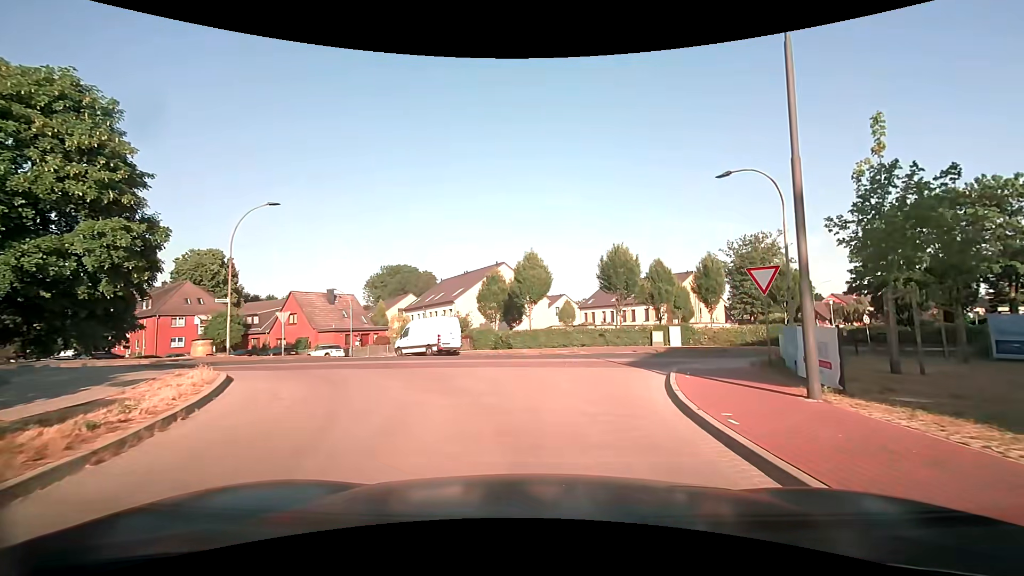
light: Day
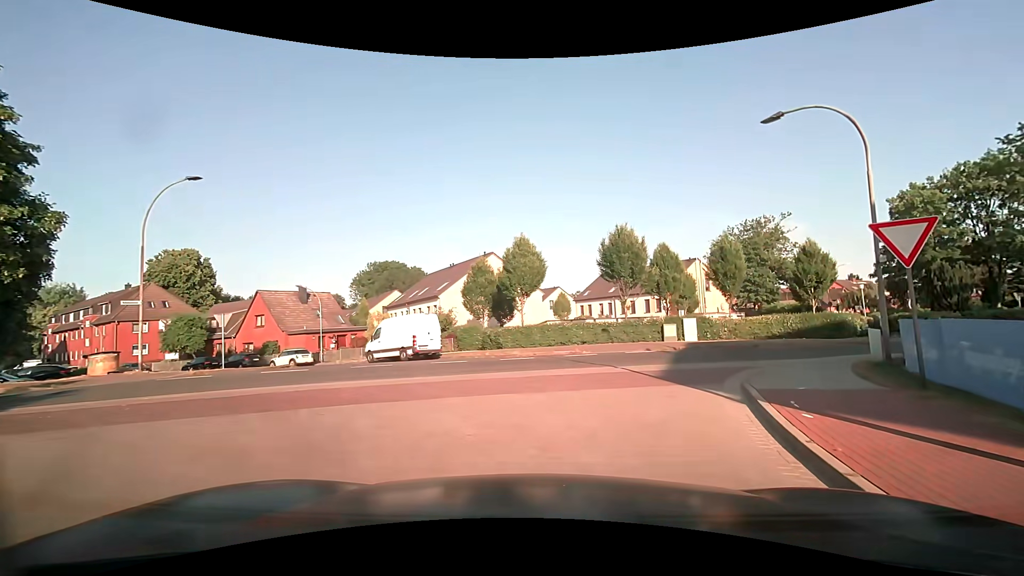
(0.0, +5.0) m; -1°
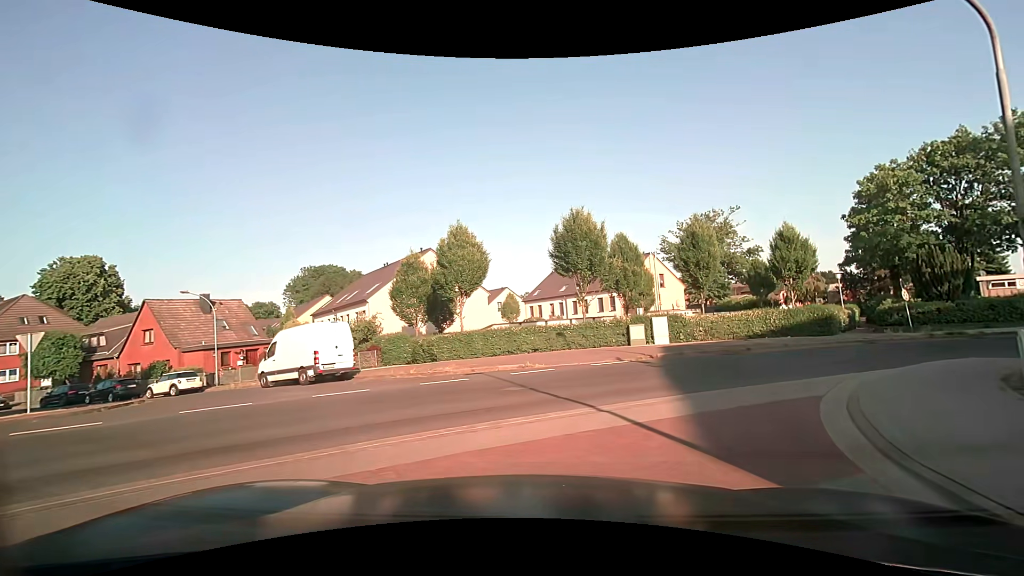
(+0.3, +5.9) m; +5°
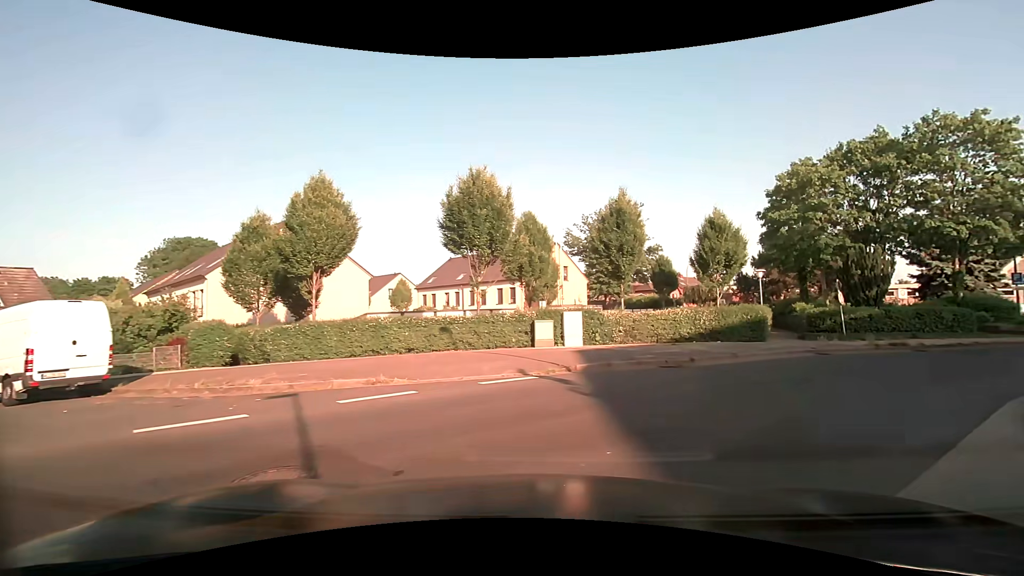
(+0.5, +6.8) m; +9°
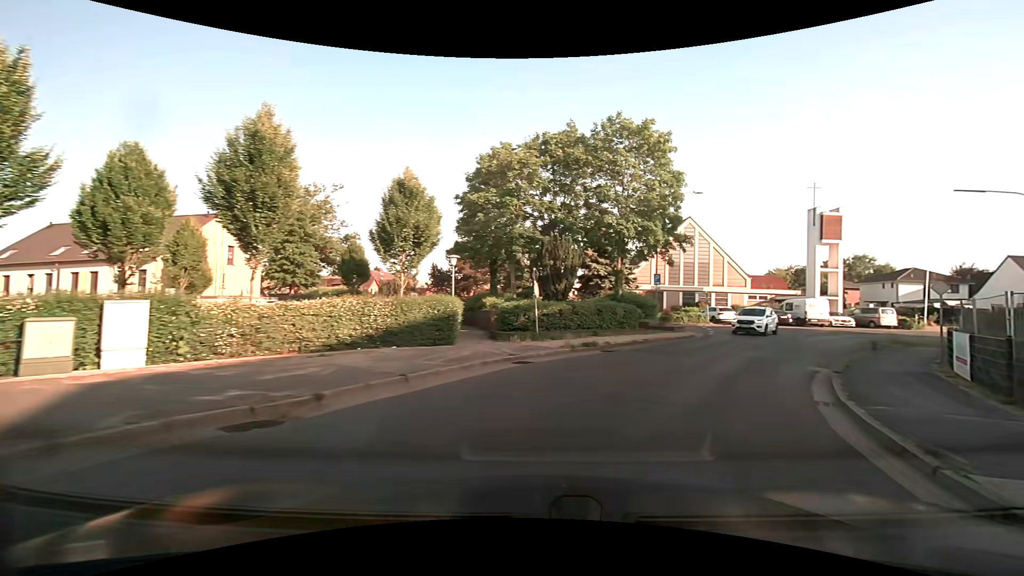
(+2.6, +7.9) m; +35°
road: residential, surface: asphalt
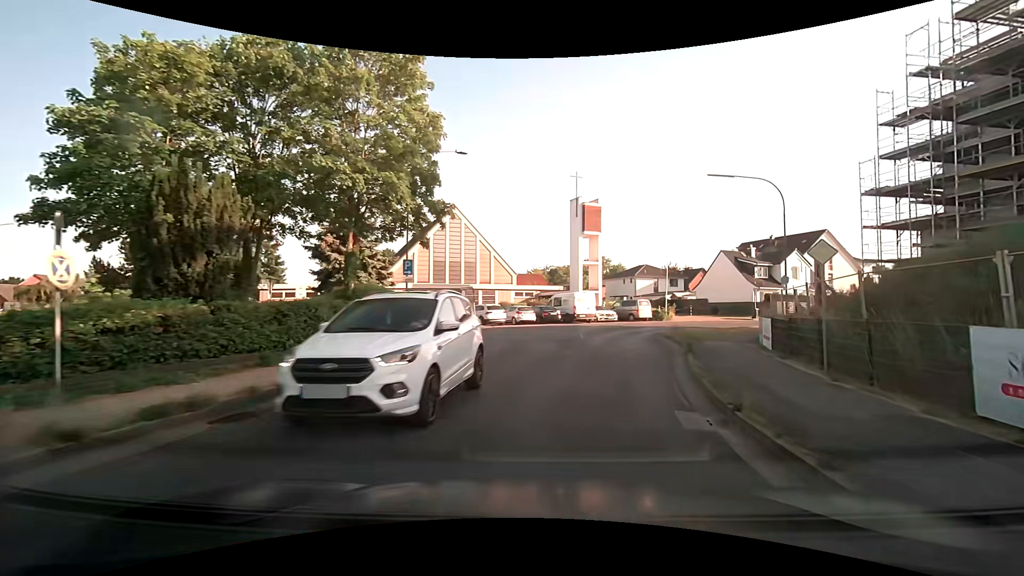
(+2.7, +10.4) m; +25°
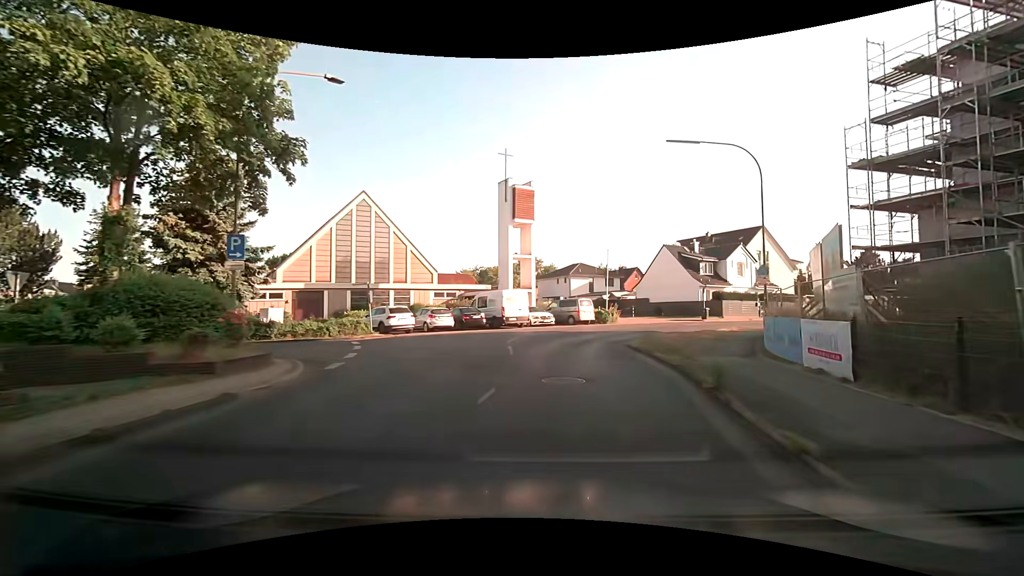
(+0.6, +8.0) m; +8°
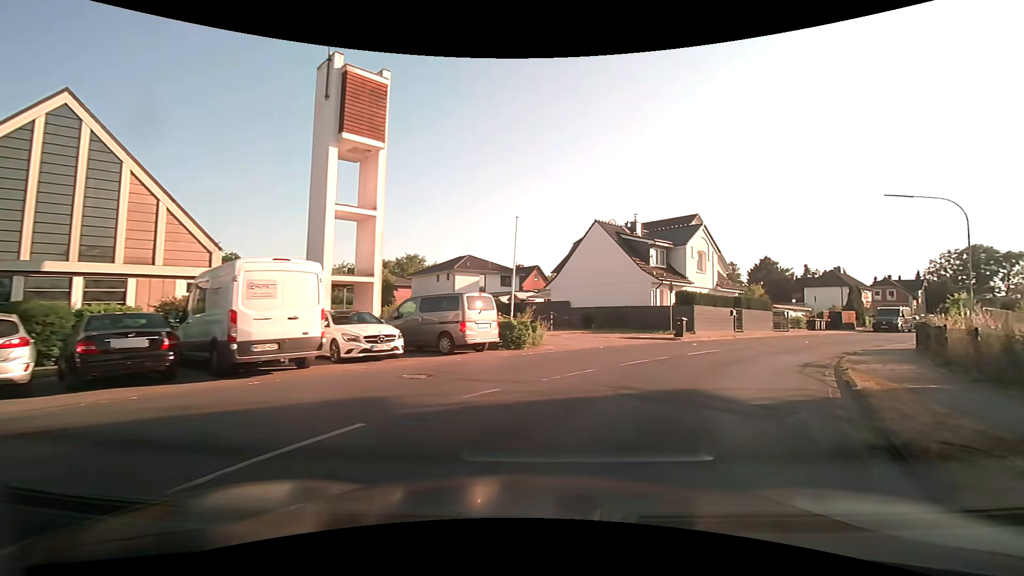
(+1.4, +20.0) m; +13°
(+2, +10) (+7, +18) (+13, +26) (+20, +33) (+27, +40) (+35, +47) (+42, +54) (+49, +61) (+56, +68) (+63, +75) m
